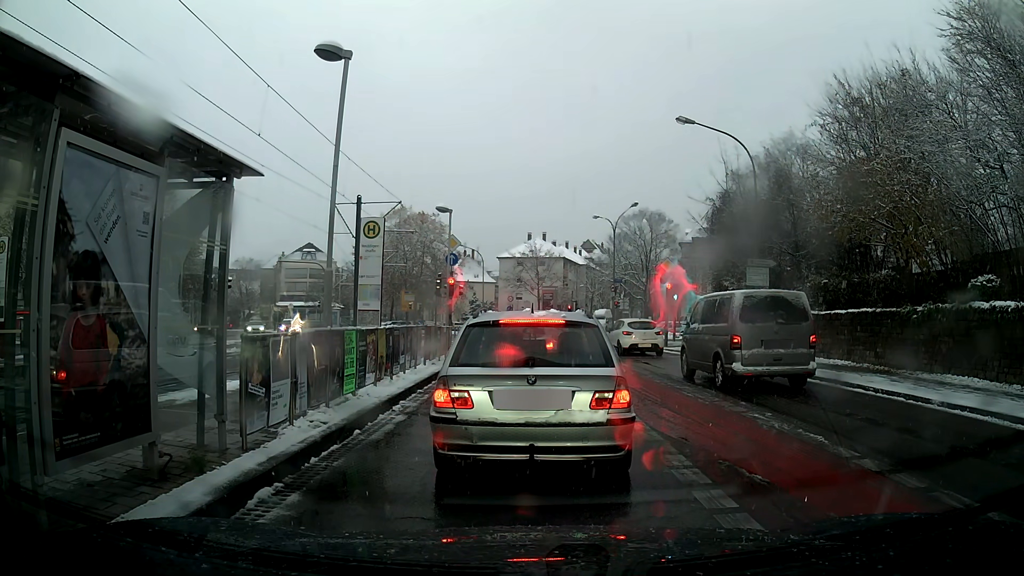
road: secondary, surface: asphalt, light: Day
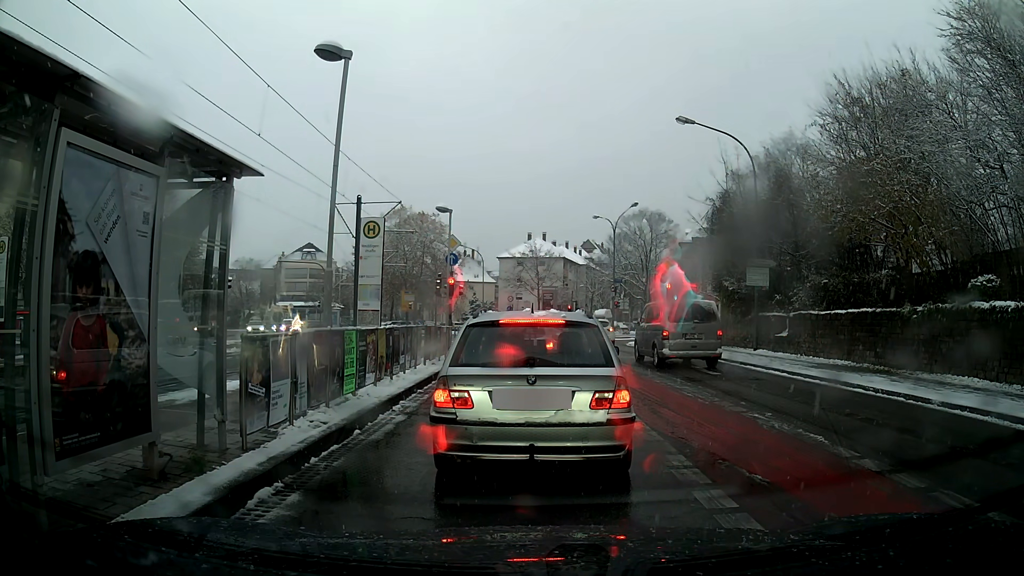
(0.0, 0.0) m; 0°
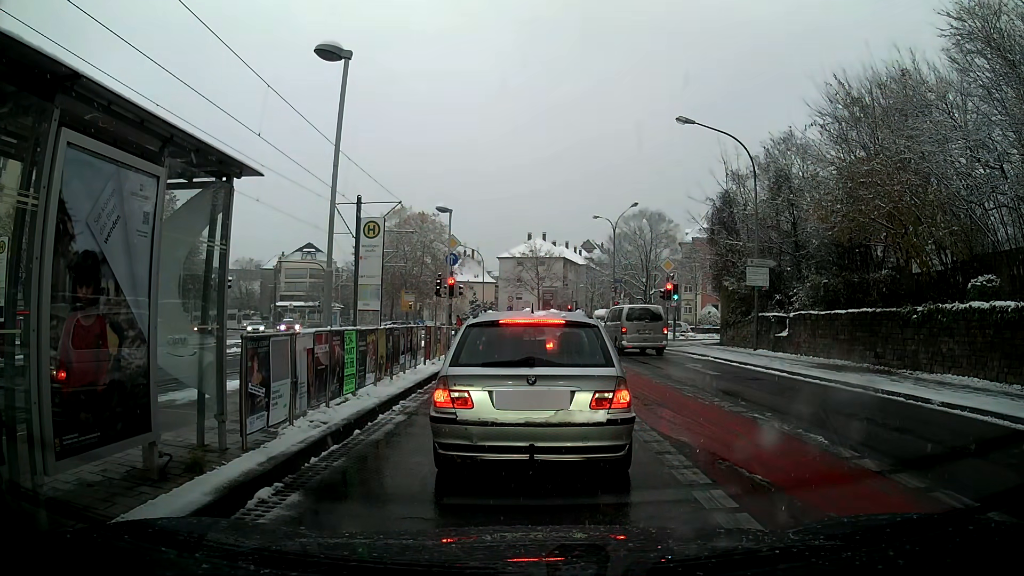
(0.0, 0.0) m; 0°
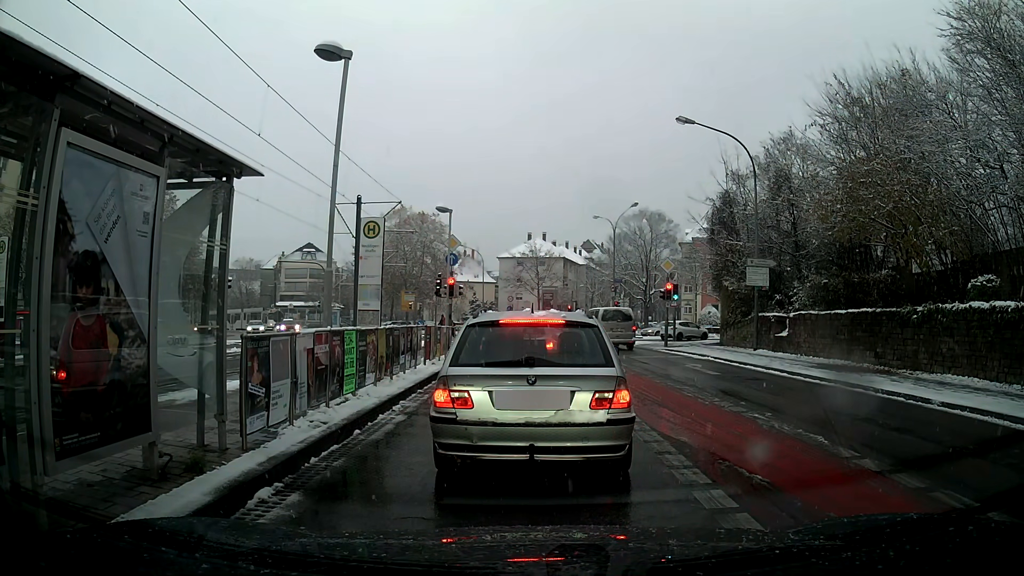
(0.0, 0.0) m; 0°
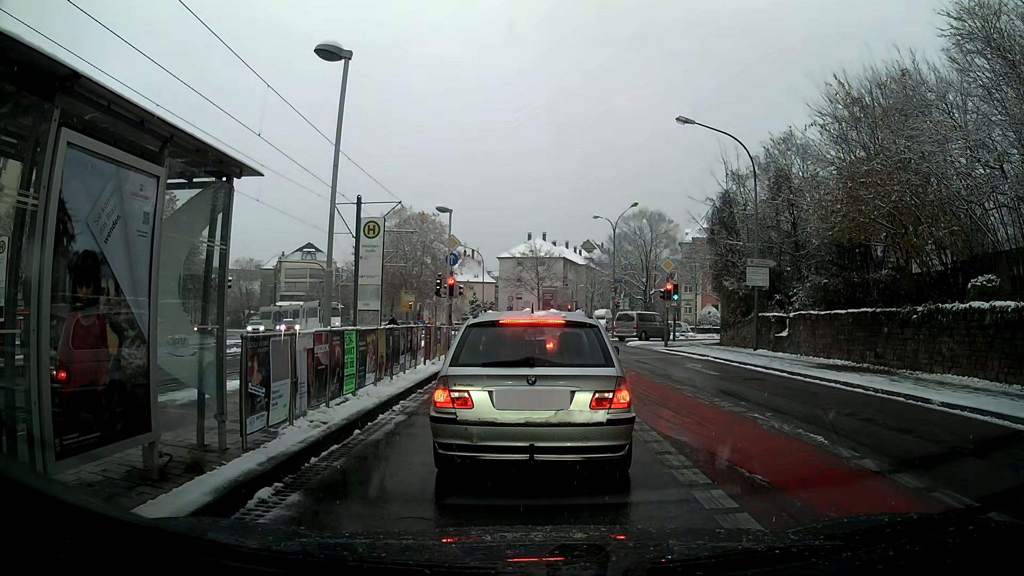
(0.0, 0.0) m; 0°
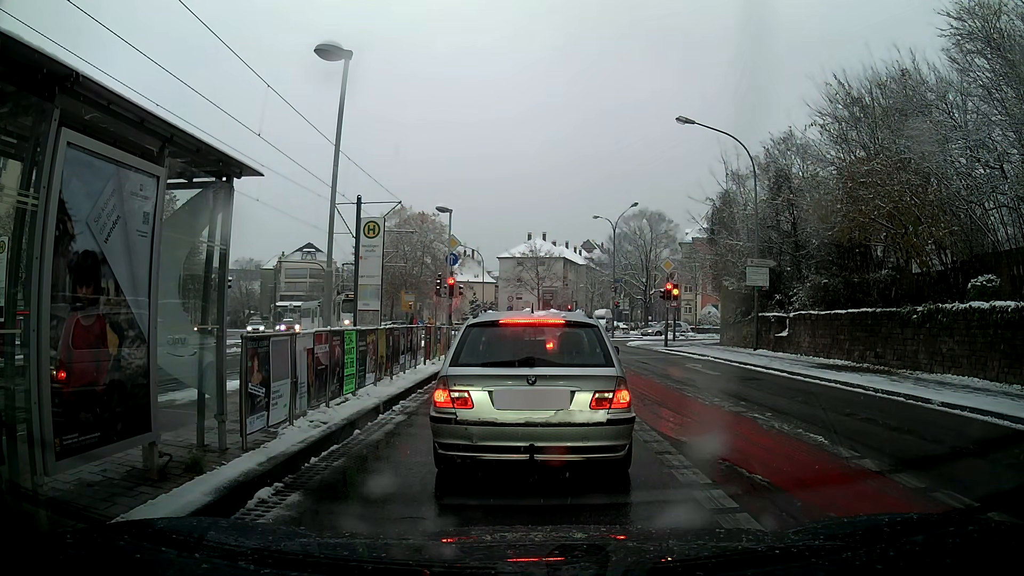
(0.0, 0.0) m; 0°
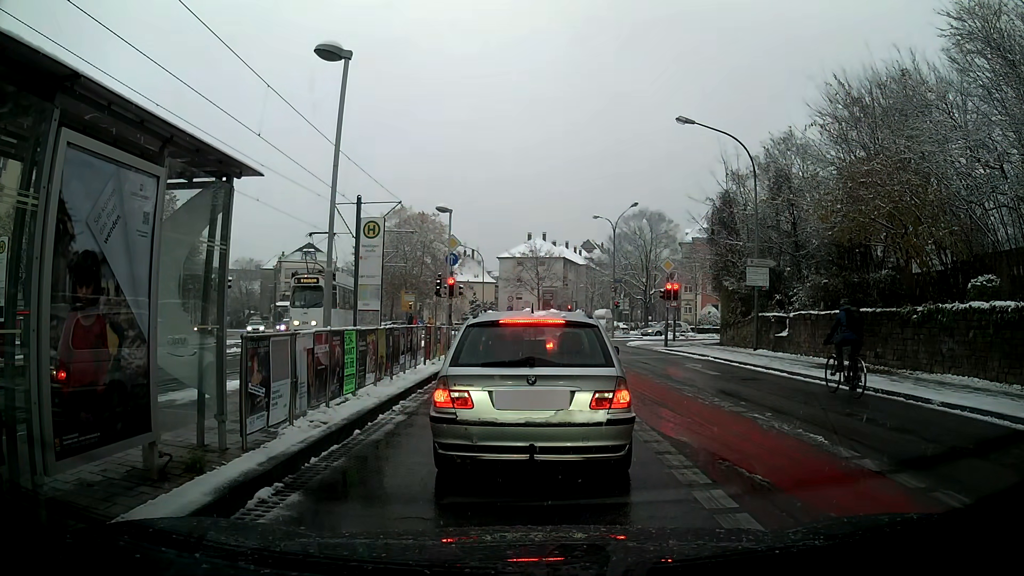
(0.0, 0.0) m; 0°
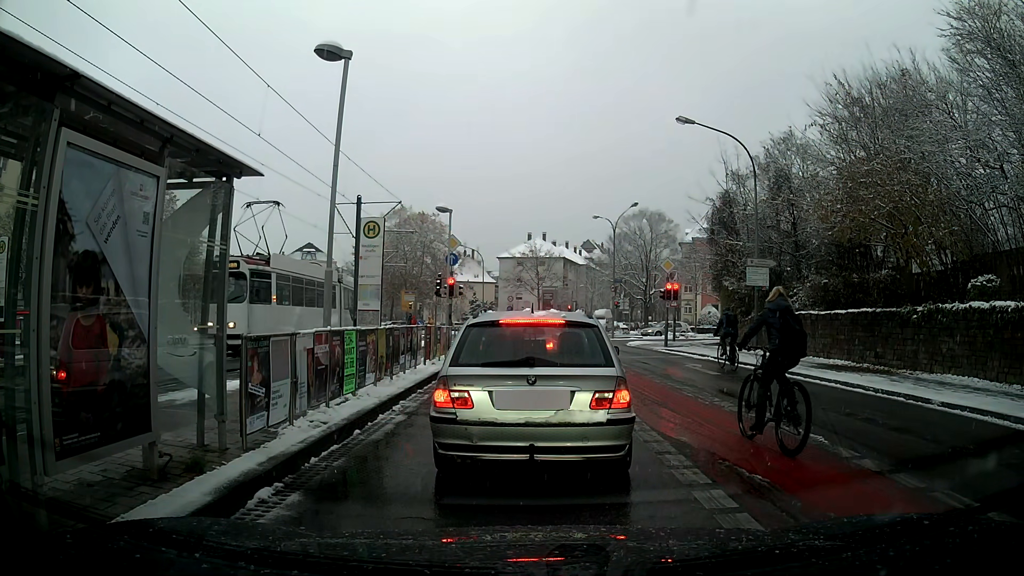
(0.0, 0.0) m; 0°
